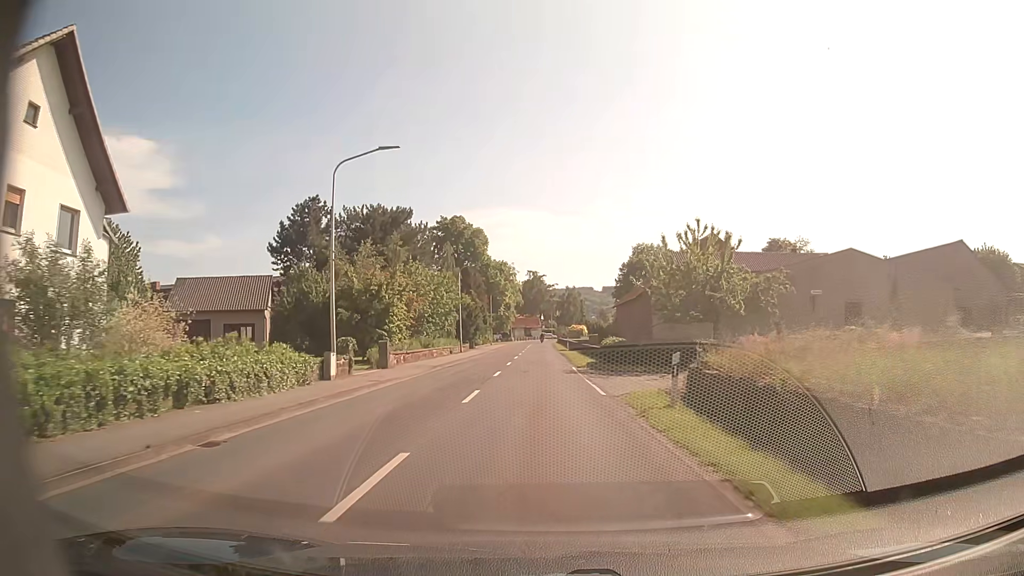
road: secondary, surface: asphalt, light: Day
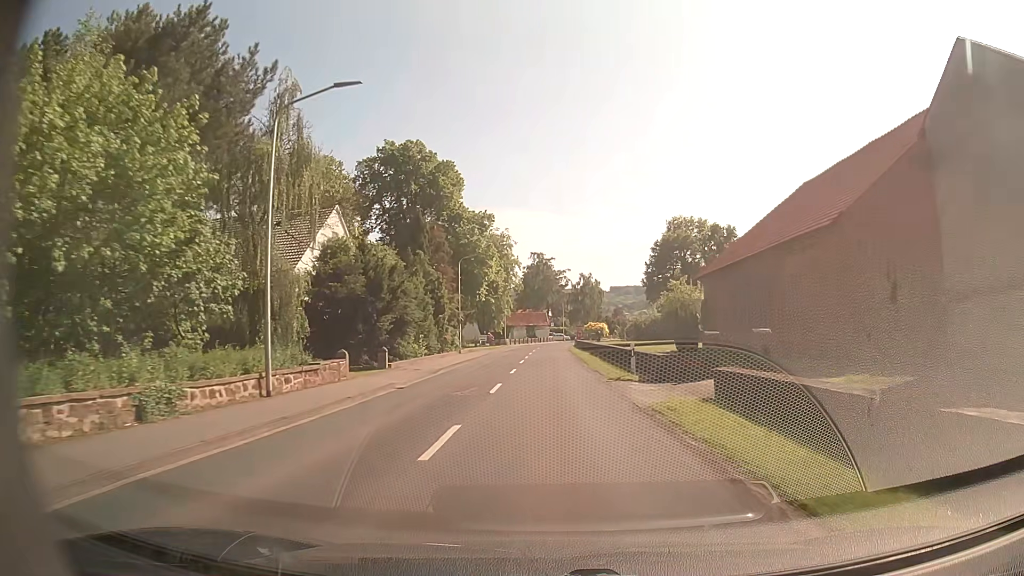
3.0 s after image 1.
(-0.5, +42.3) m; -1°
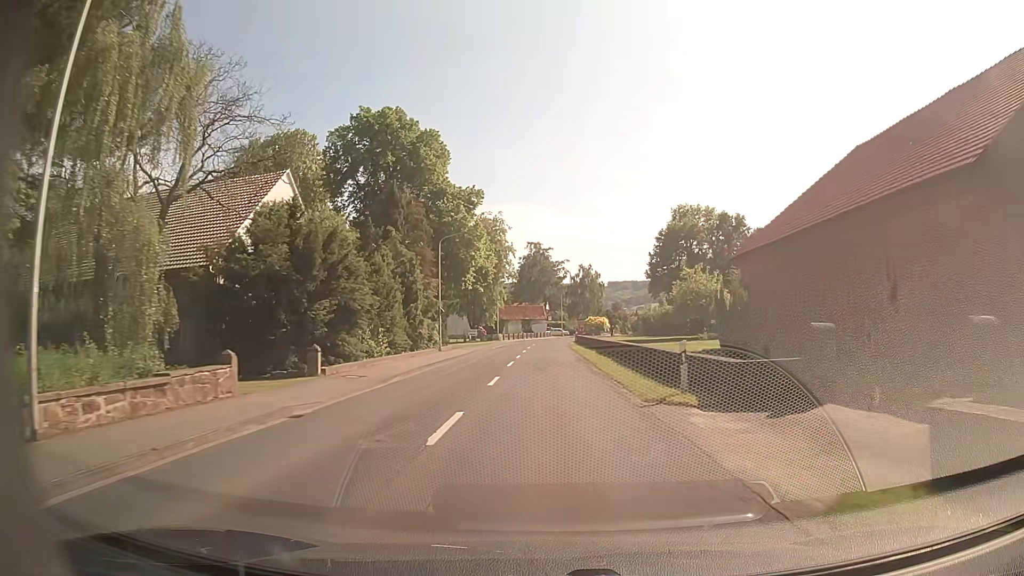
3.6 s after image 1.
(0.0, +8.5) m; 0°
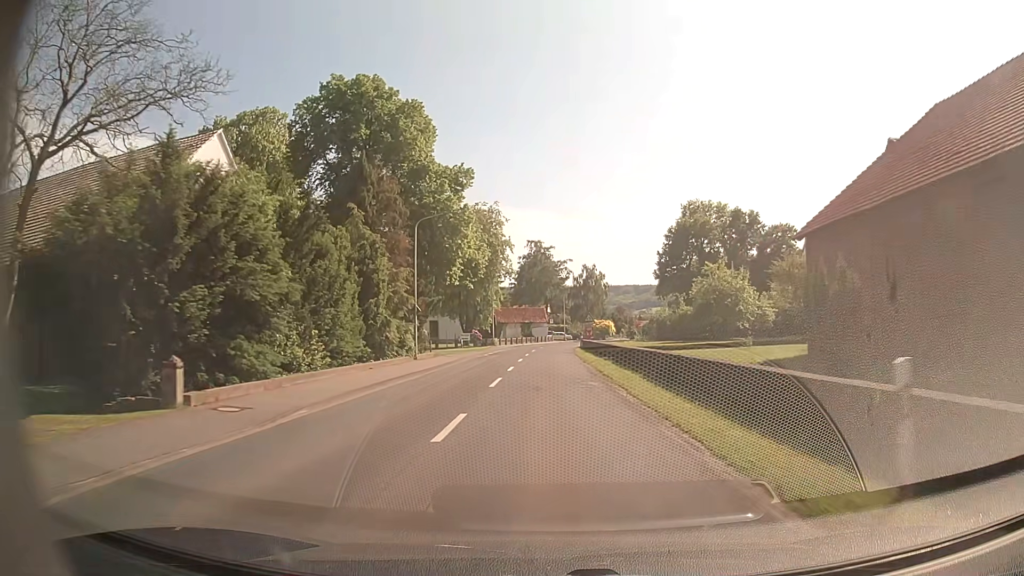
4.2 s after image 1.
(0.0, +8.5) m; 0°
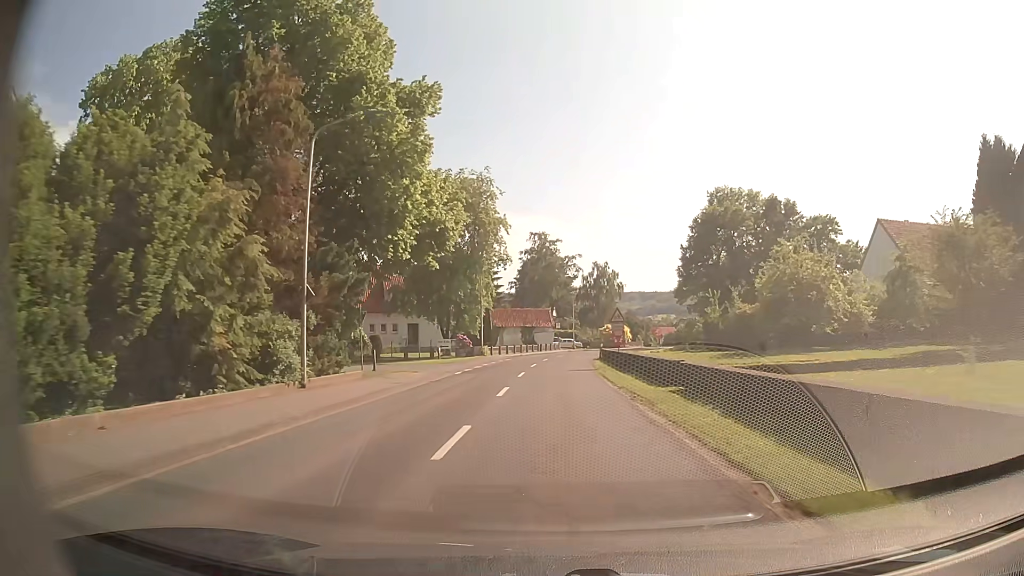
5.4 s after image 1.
(0.0, +17.0) m; 0°
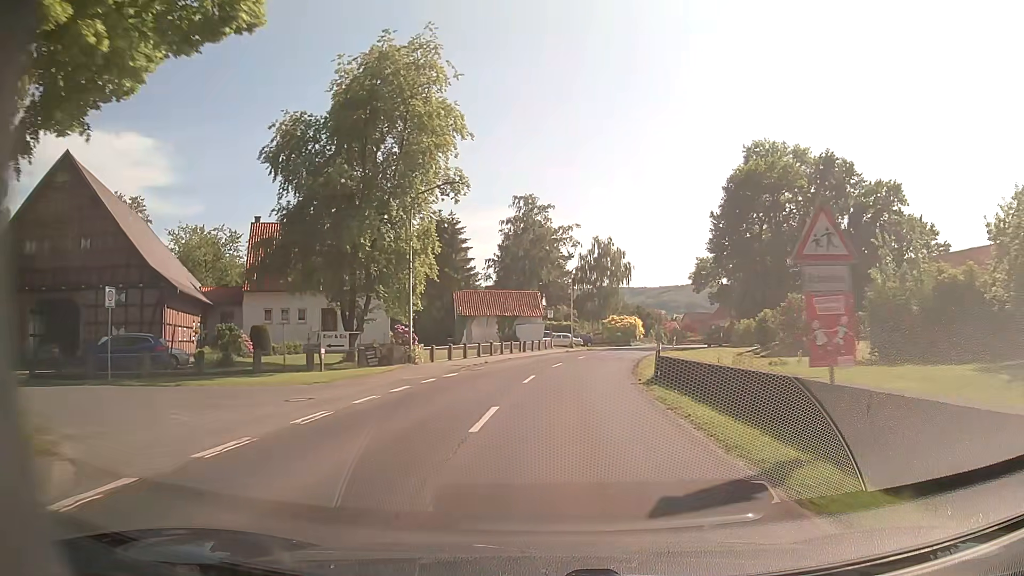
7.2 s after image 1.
(+0.1, +25.2) m; +1°
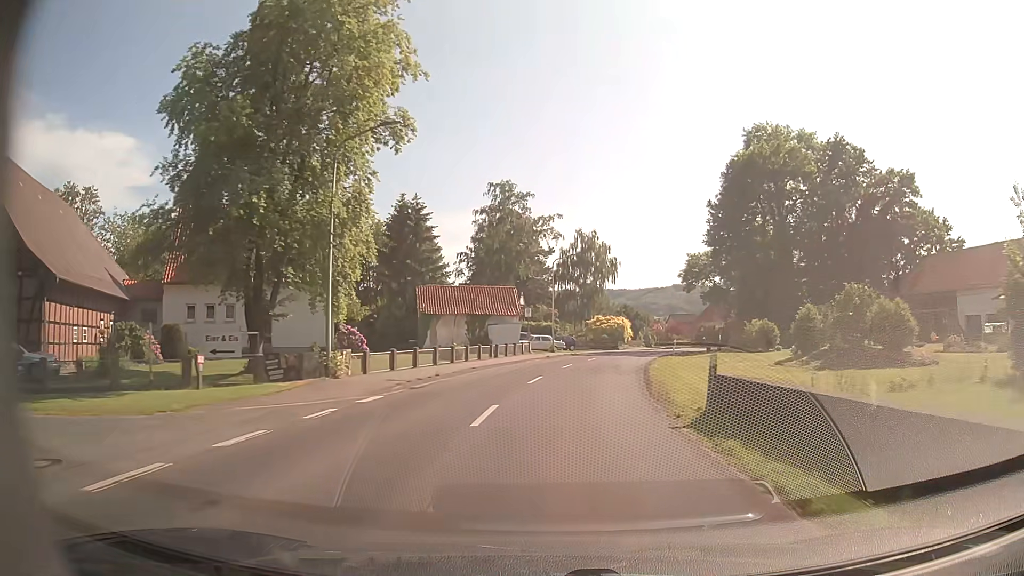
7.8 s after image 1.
(+0.2, +8.3) m; +2°
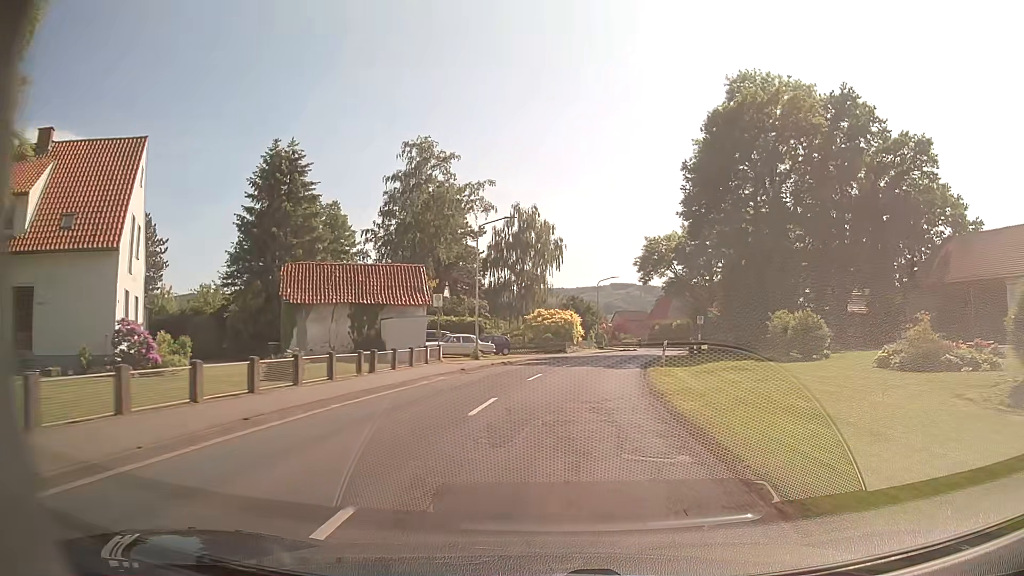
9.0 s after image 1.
(+0.7, +16.6) m; +5°
(0, +10) (+1, +20) (+3, +30) (+5, +40) (+7, +49) (+10, +59) (+13, +69) (+15, +78) (+17, +88) (+17, +98) m
